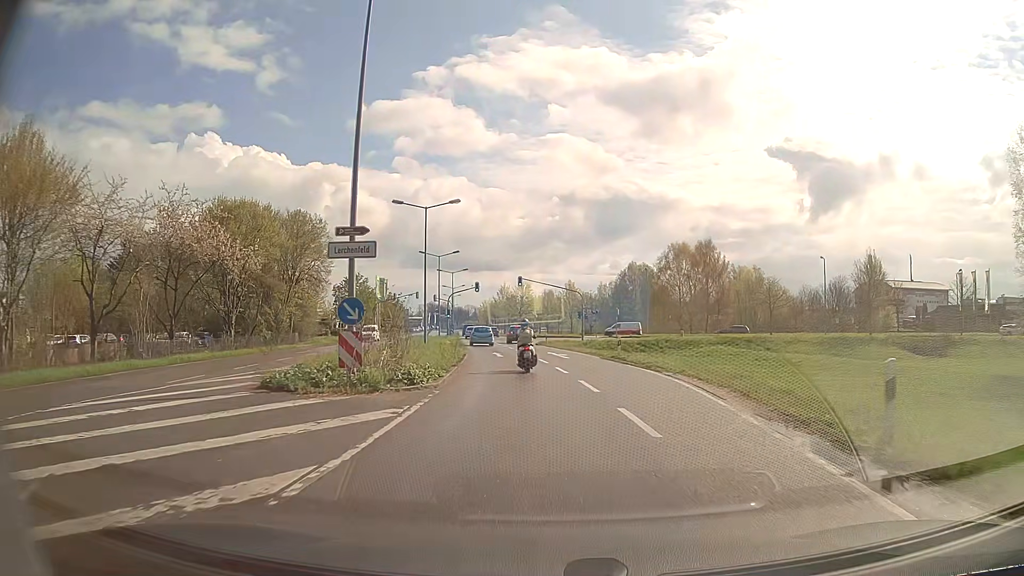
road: secondary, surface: asphalt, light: Day
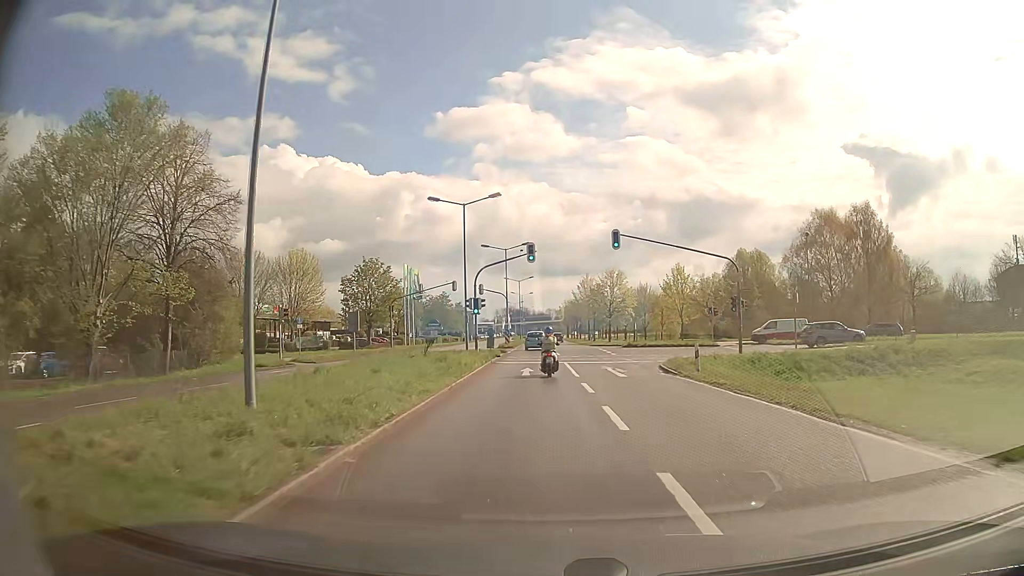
(-2.0, +35.0) m; -7°
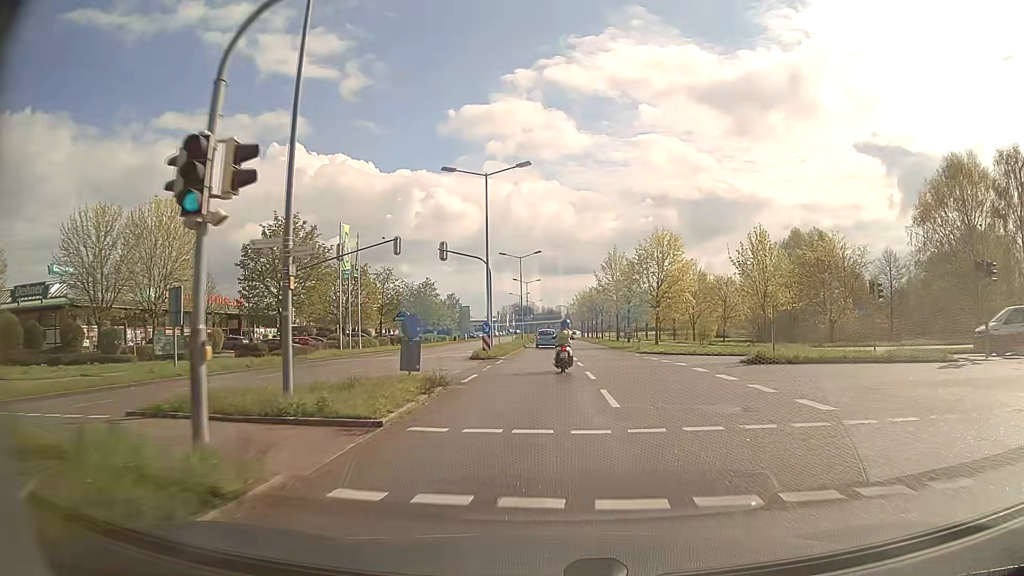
(-0.5, +30.0) m; -1°
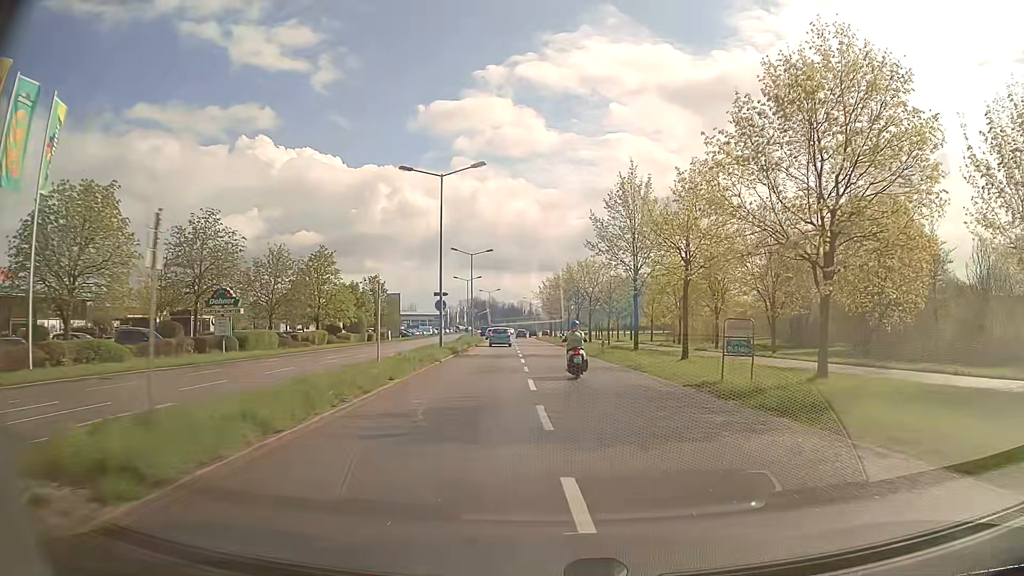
(+0.5, +38.6) m; +3°
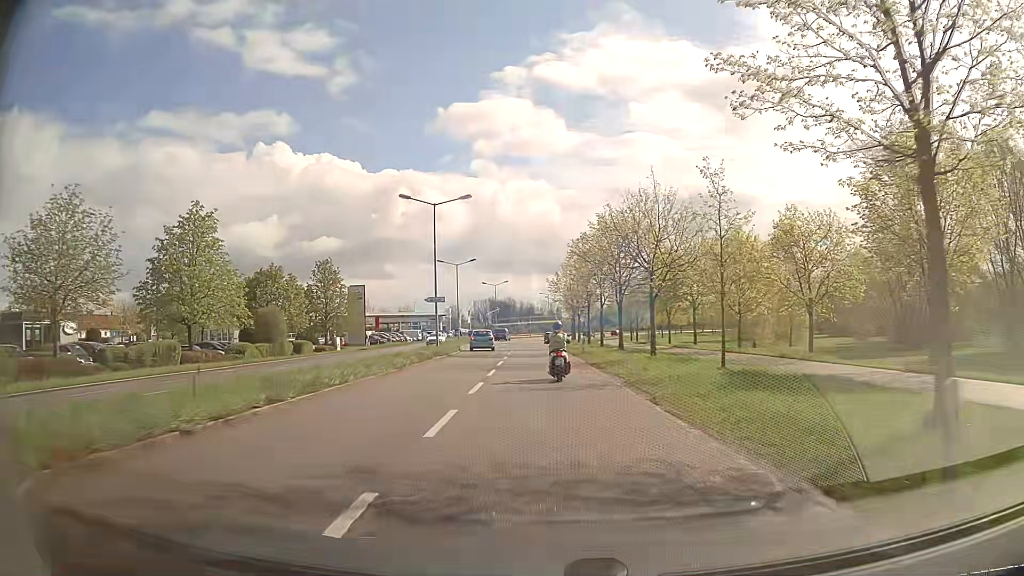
(+0.2, +30.7) m; -1°
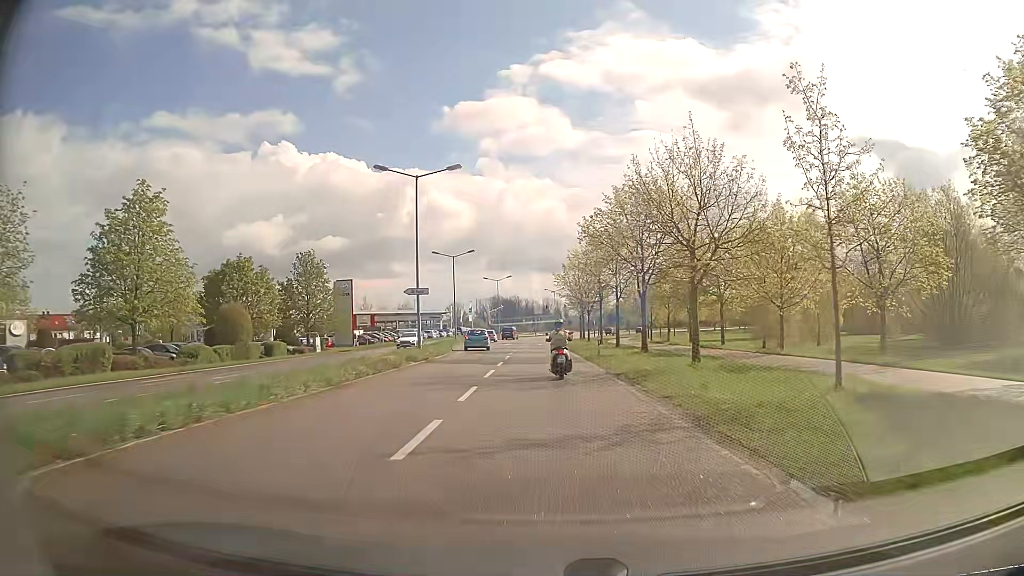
(-0.1, +7.6) m; -1°
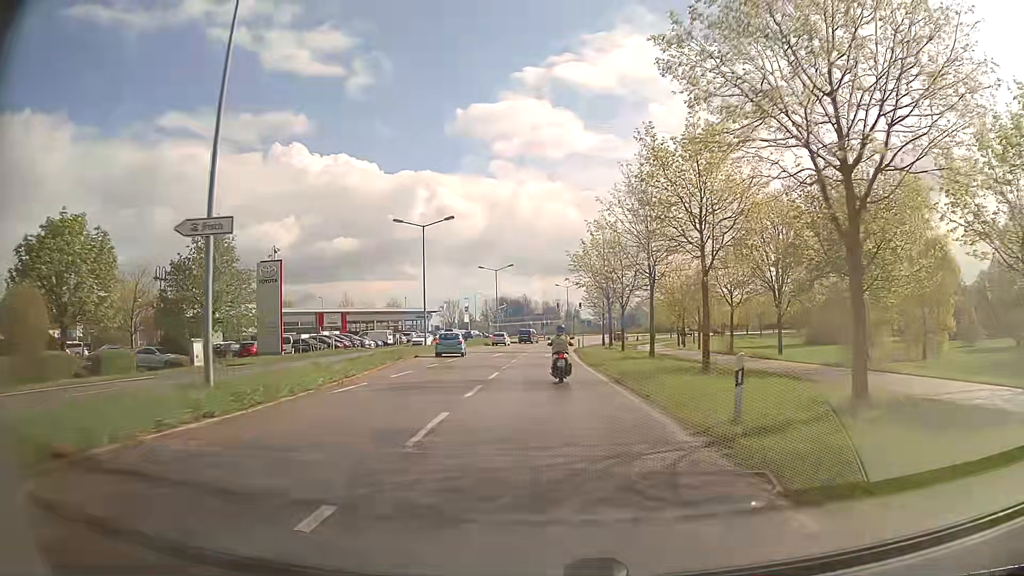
(-0.1, +22.7) m; -1°
